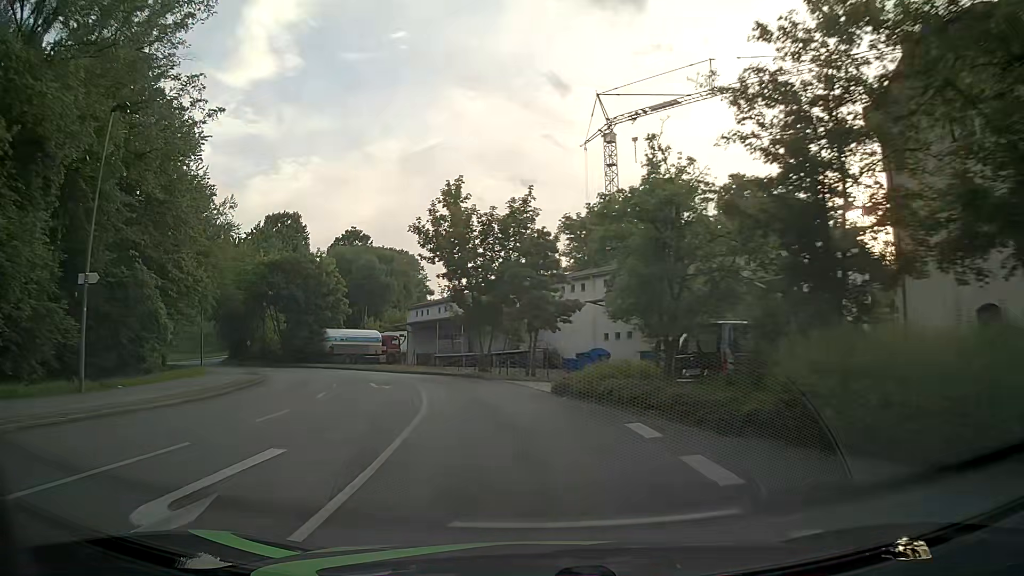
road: unclassified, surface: asphalt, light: Day
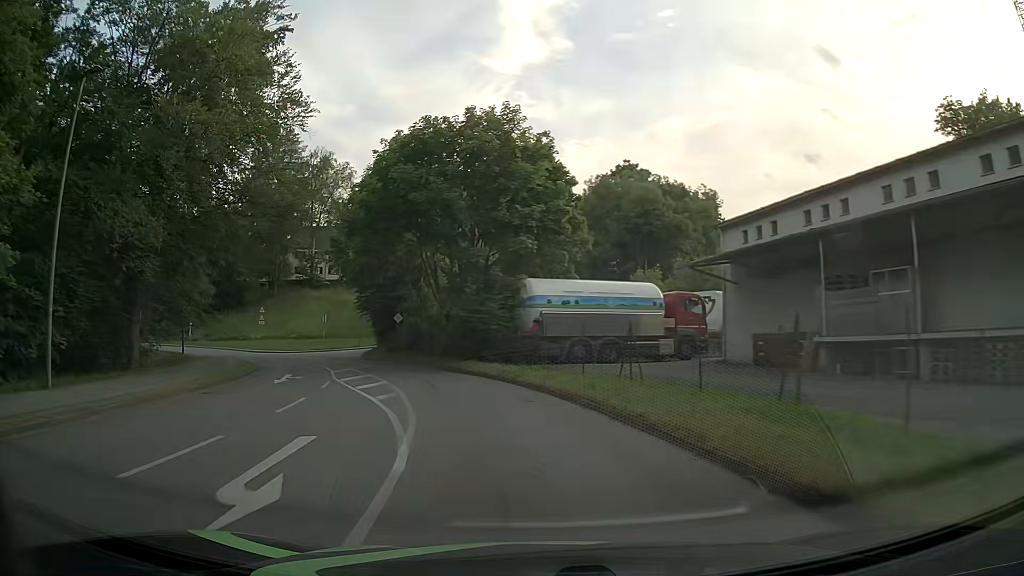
(-7.1, +37.0) m; -25°
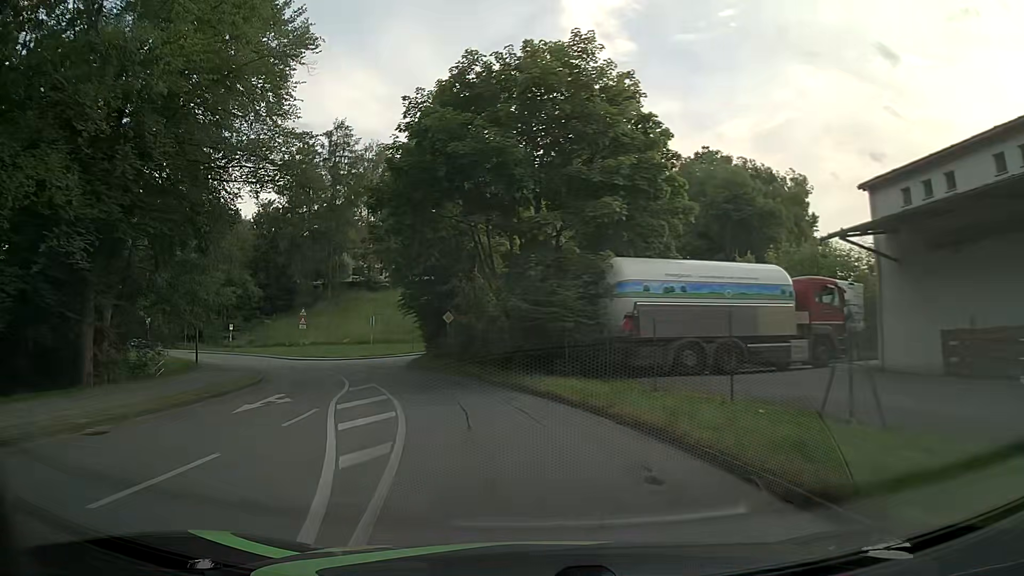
(-0.4, +7.7) m; -6°
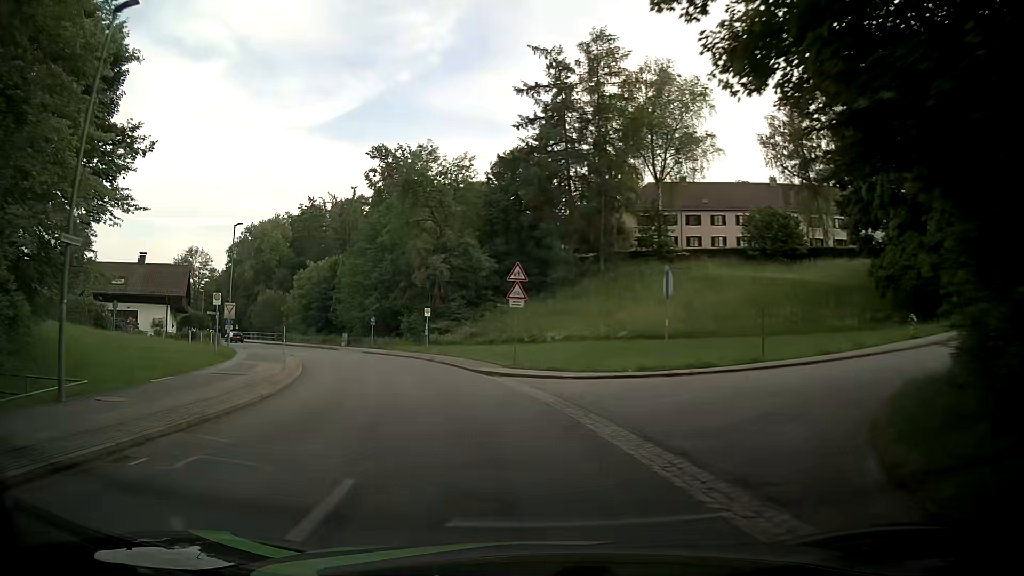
(-6.8, +29.8) m; -25°
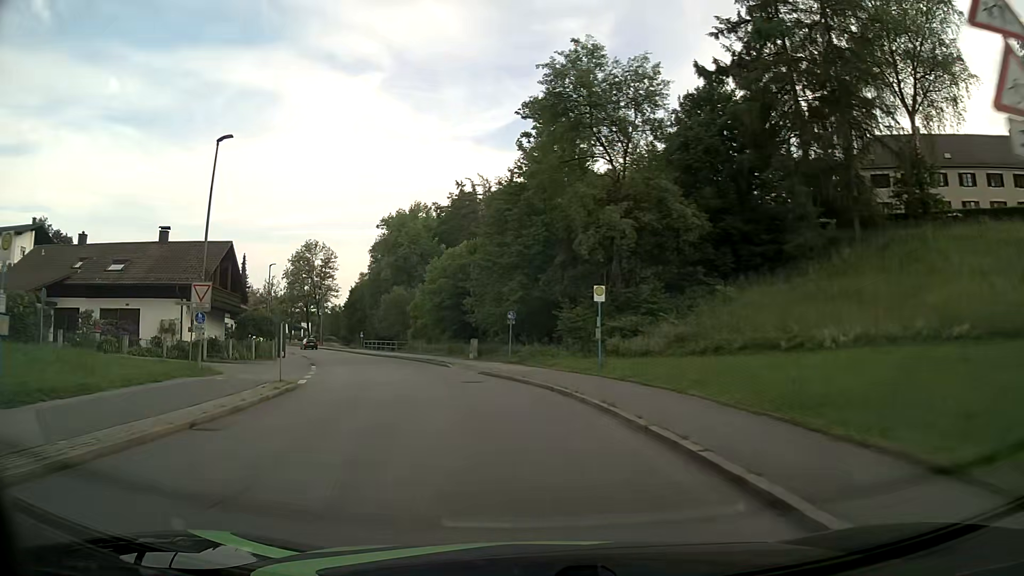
(-3.2, +22.9) m; -16°
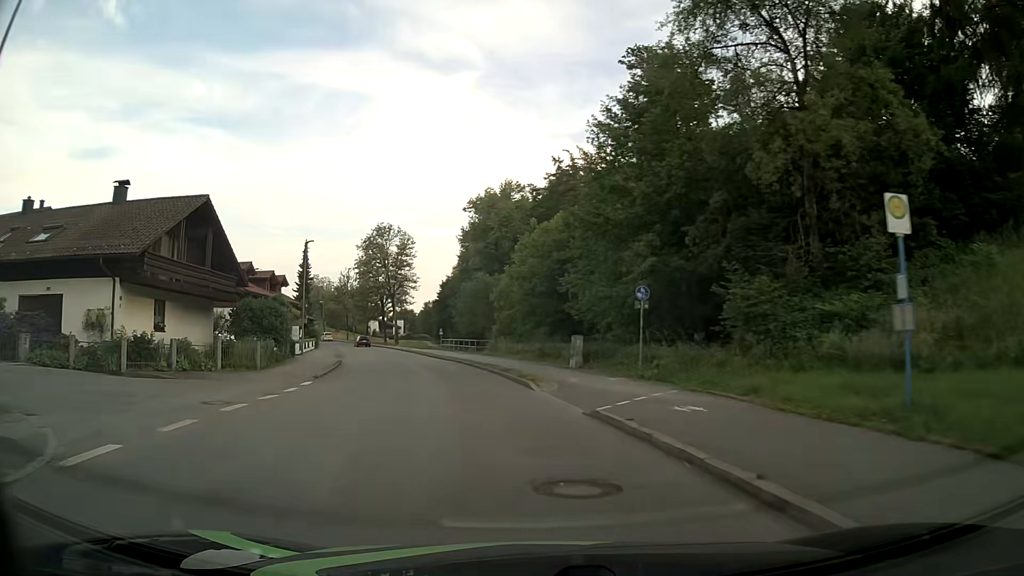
(-1.2, +15.3) m; -9°
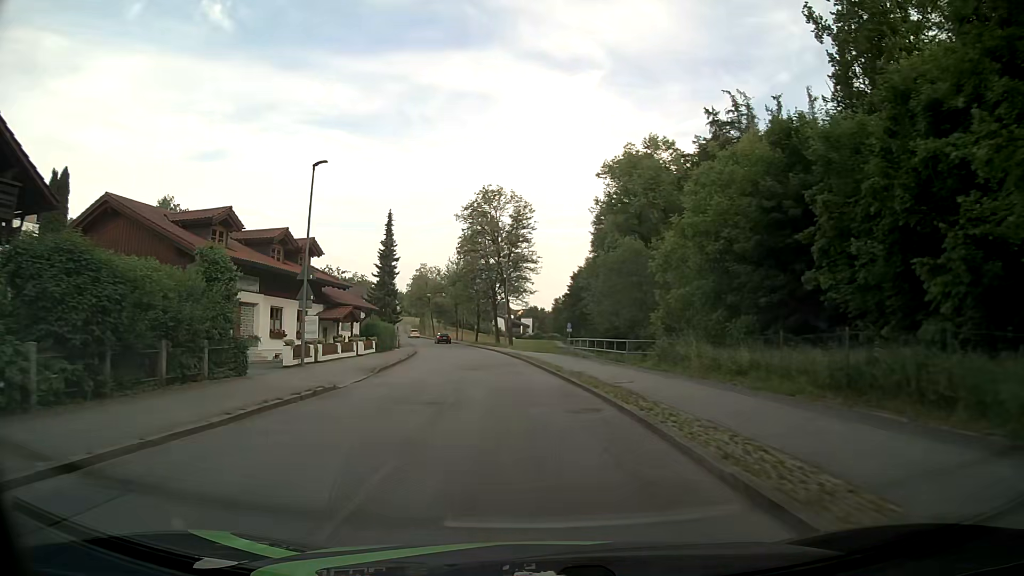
(-2.6, +22.8) m; -12°
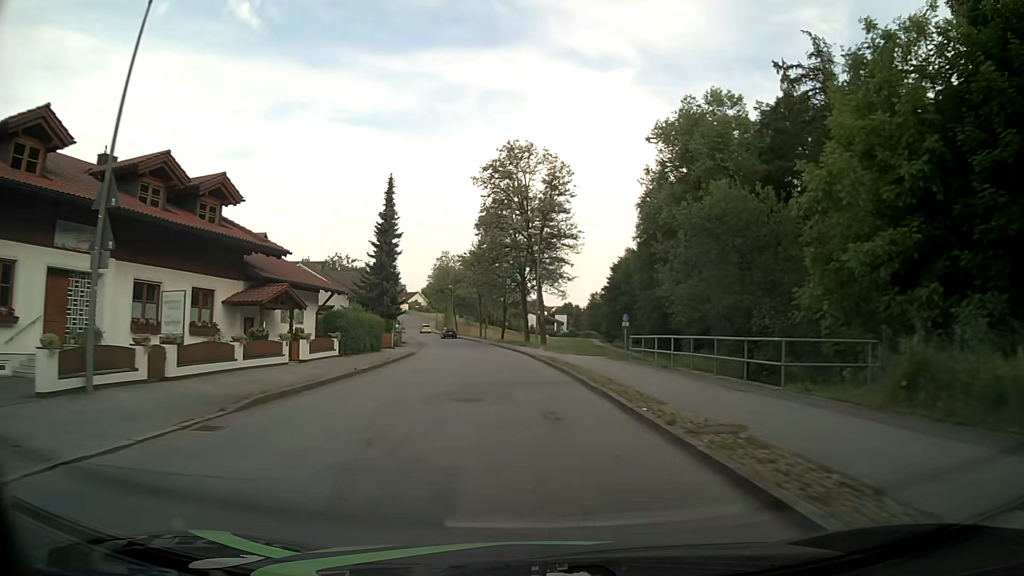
(-0.5, +15.4) m; -3°
(0, +10) (-1, +20) (-1, +30) (-2, +40) (-4, +50) (-6, +60) (-8, +69) (-10, +79) (-12, +89) (-15, +99) m
